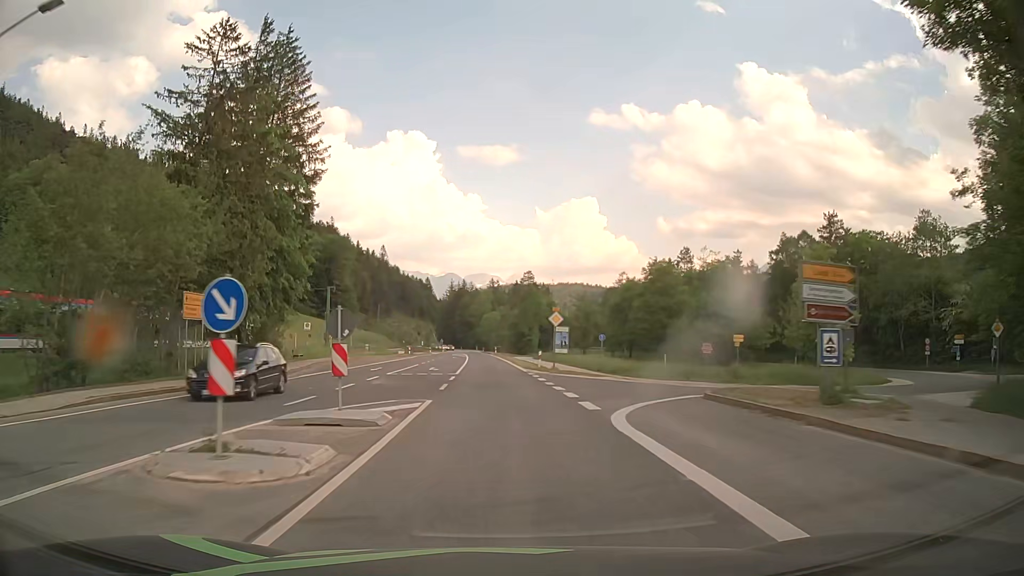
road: primary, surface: asphalt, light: Day
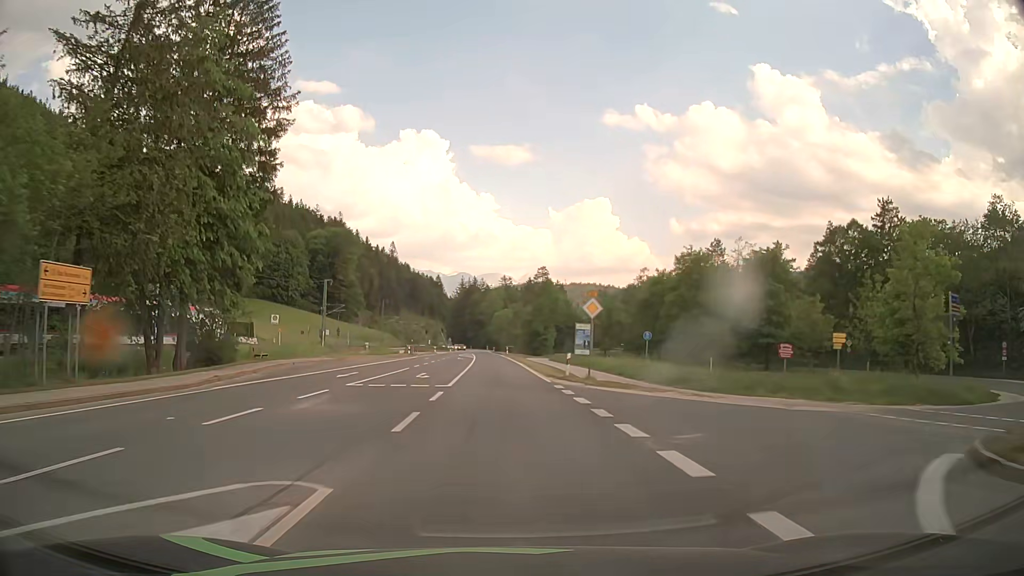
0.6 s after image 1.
(-0.1, +10.8) m; -1°
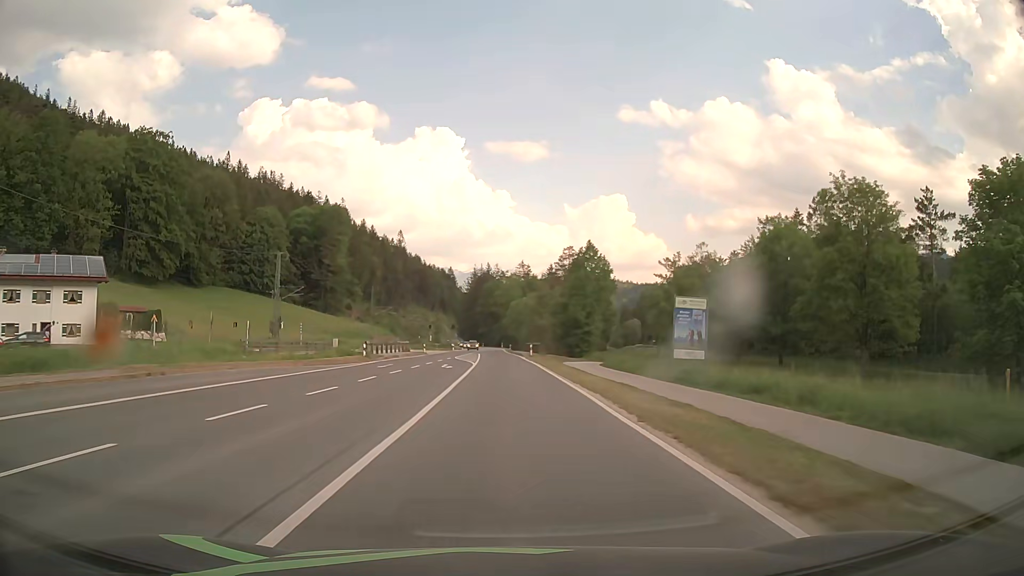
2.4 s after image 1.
(-0.4, +32.3) m; -2°
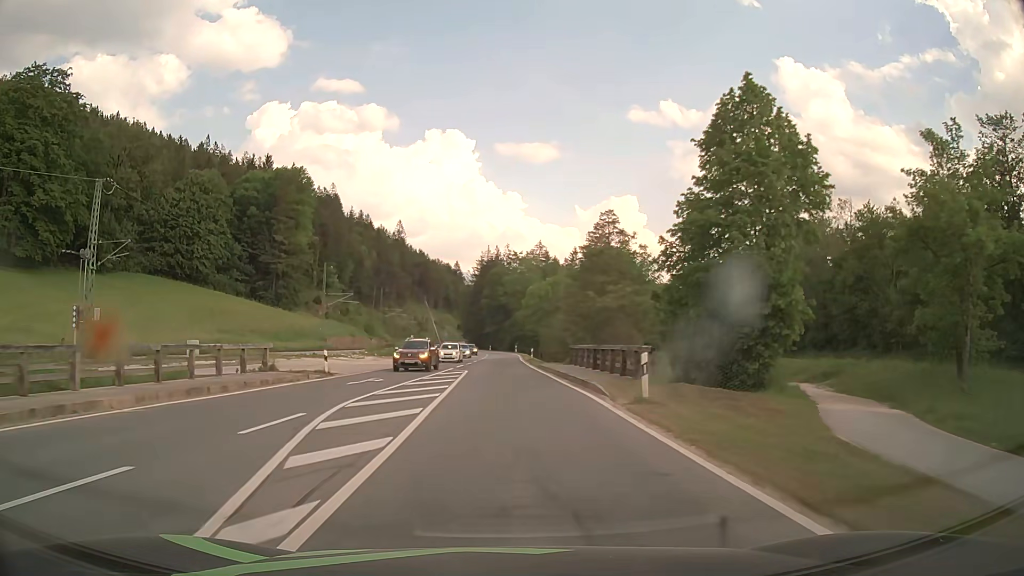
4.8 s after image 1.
(-0.4, +43.2) m; -1°
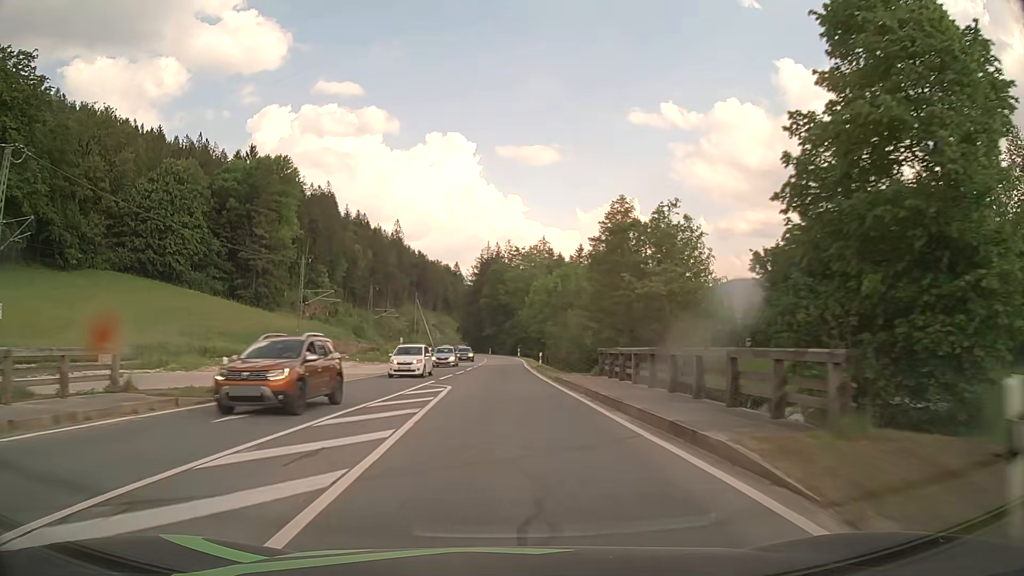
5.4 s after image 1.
(0.0, +10.8) m; 0°
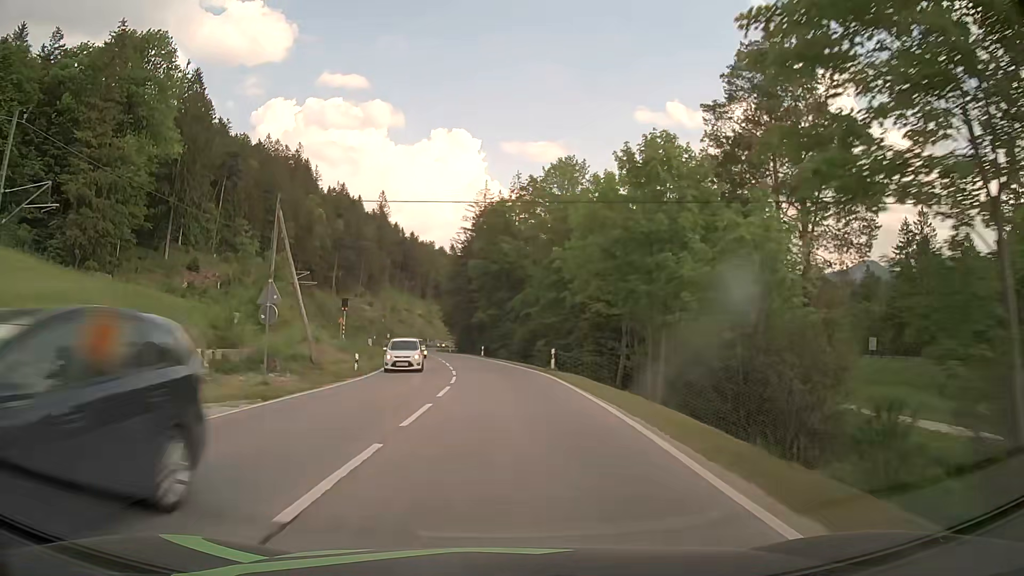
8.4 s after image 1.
(-0.3, +53.9) m; 0°
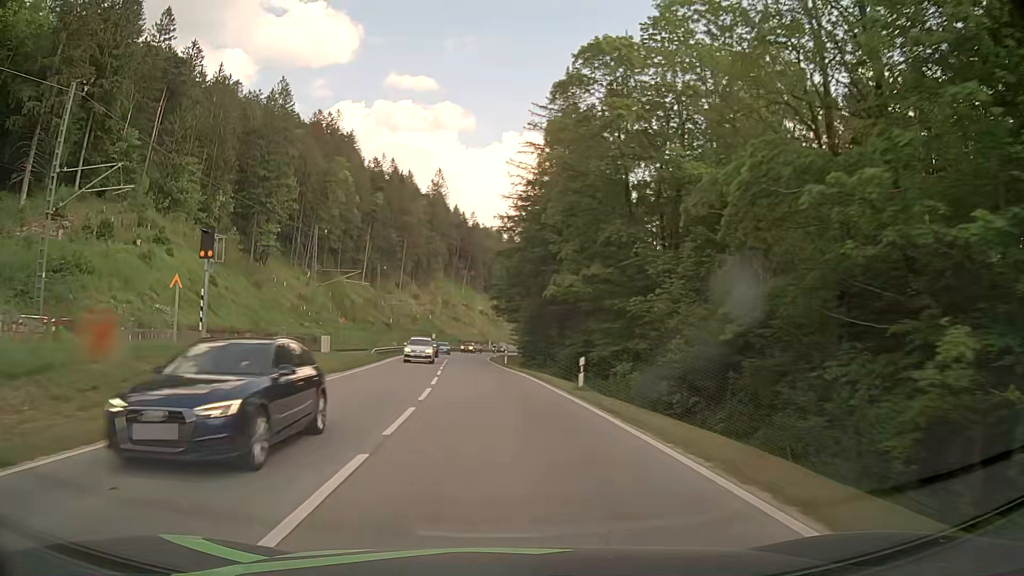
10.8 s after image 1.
(-1.9, +42.9) m; -6°
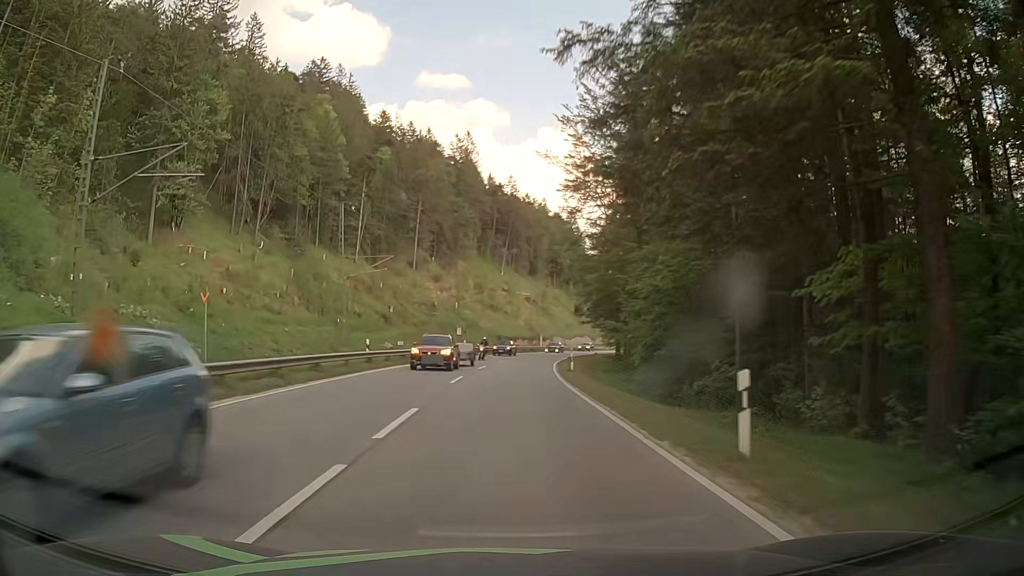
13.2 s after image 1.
(-2.0, +42.9) m; -4°
(0, +10) (0, +20) (+1, +30) (+1, +40) (+2, +50) (+3, +60) (+5, +70) (+7, +80) (+9, +89) (+12, +99) m
